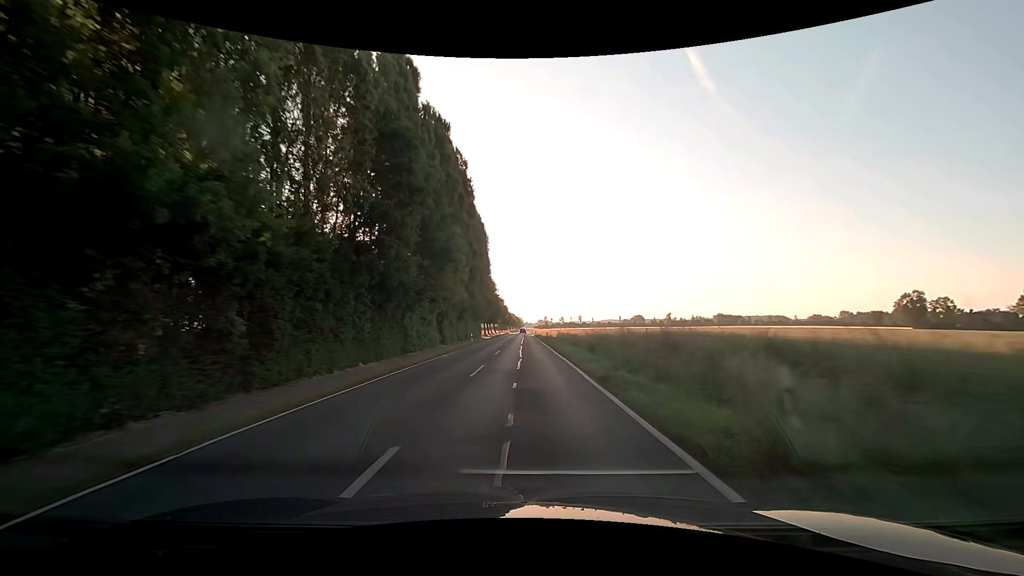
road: secondary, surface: asphalt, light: Day
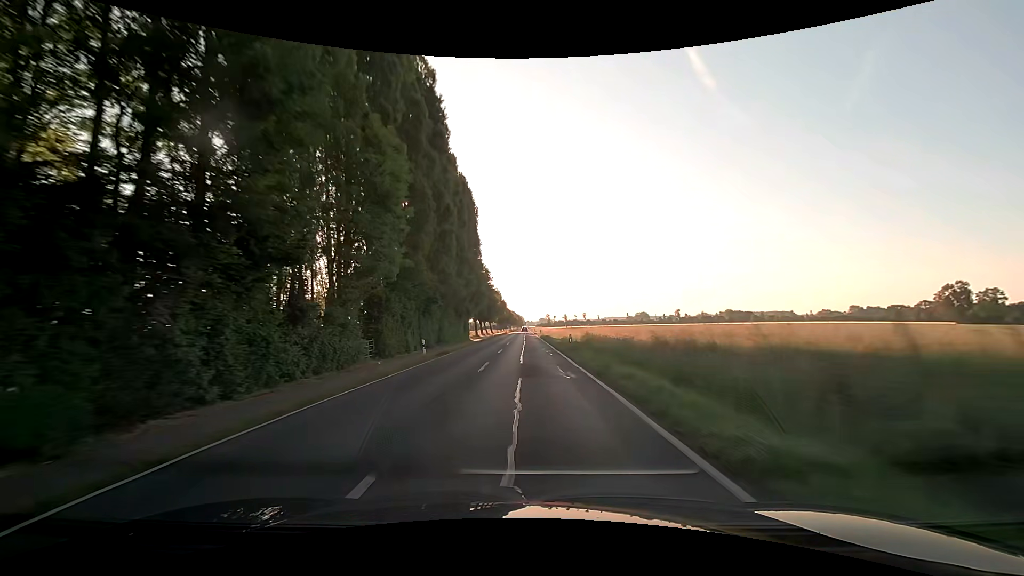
(-0.1, +24.7) m; 0°
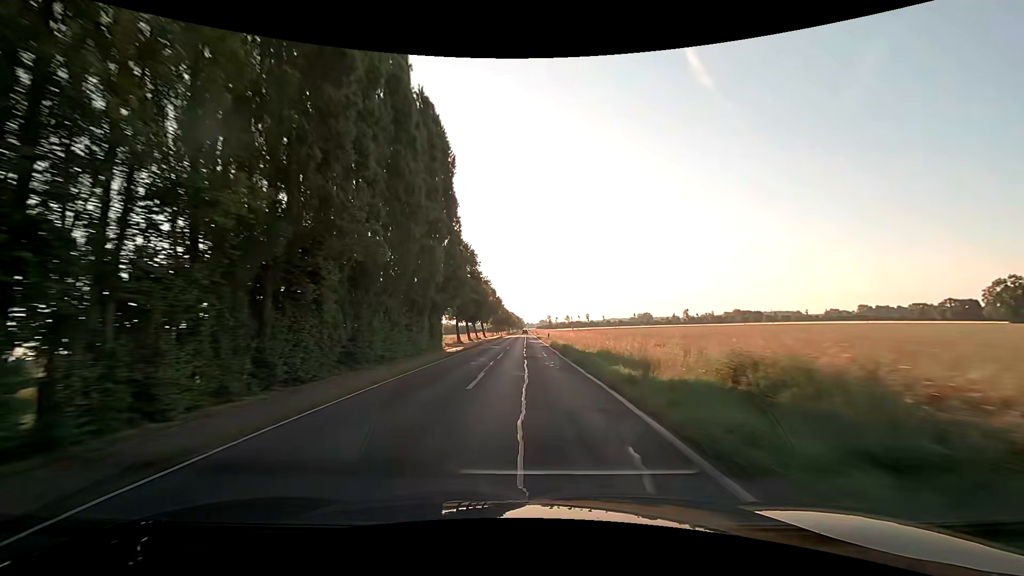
(-0.1, +25.8) m; 0°
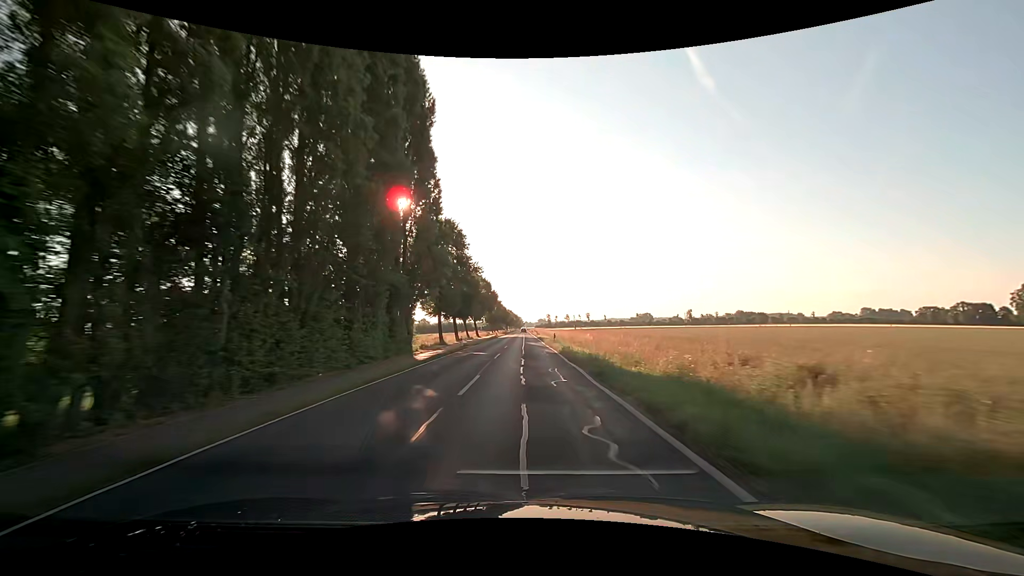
(0.0, +13.3) m; 0°
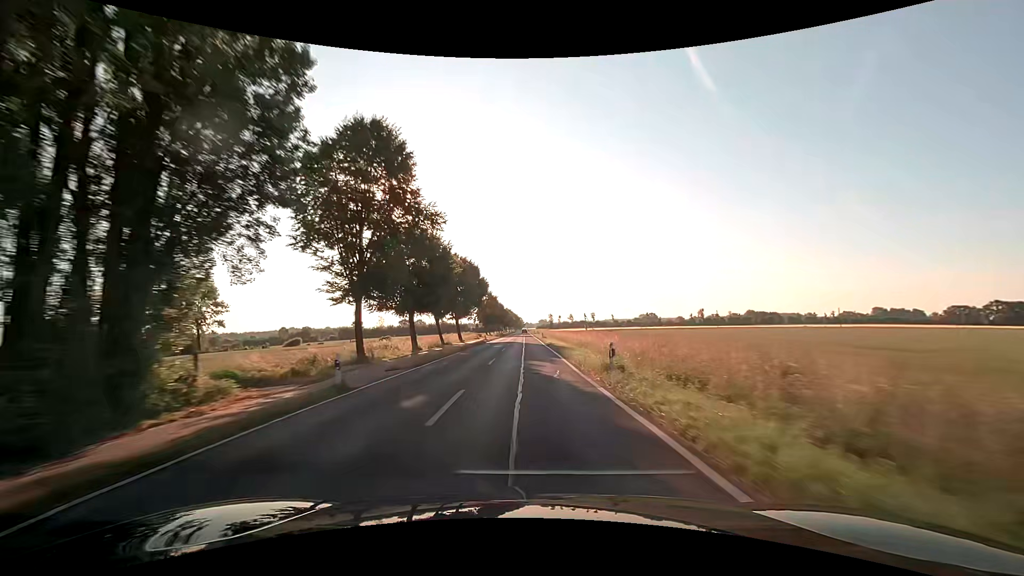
(0.0, +27.4) m; 0°
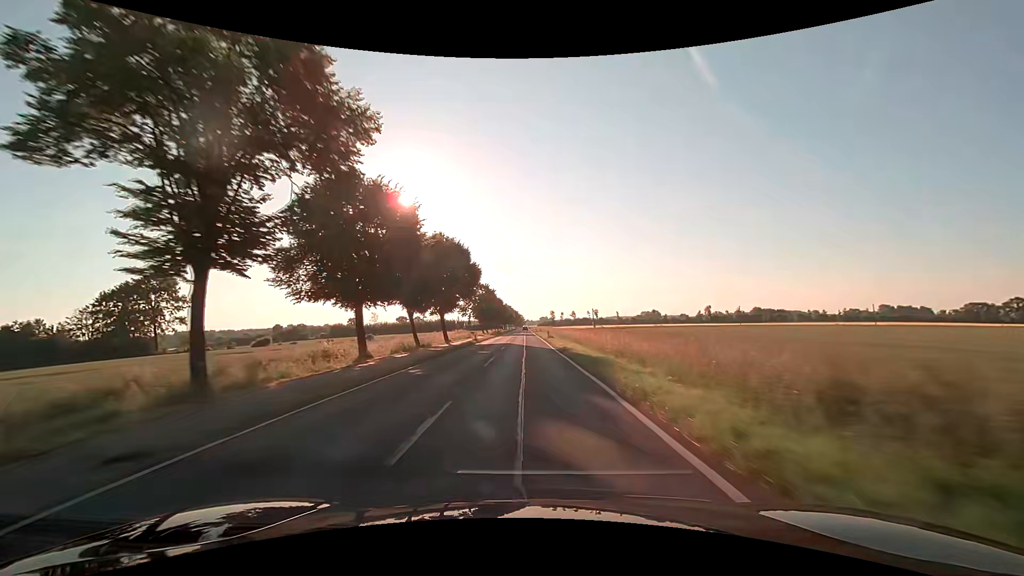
(0.0, +14.1) m; 0°
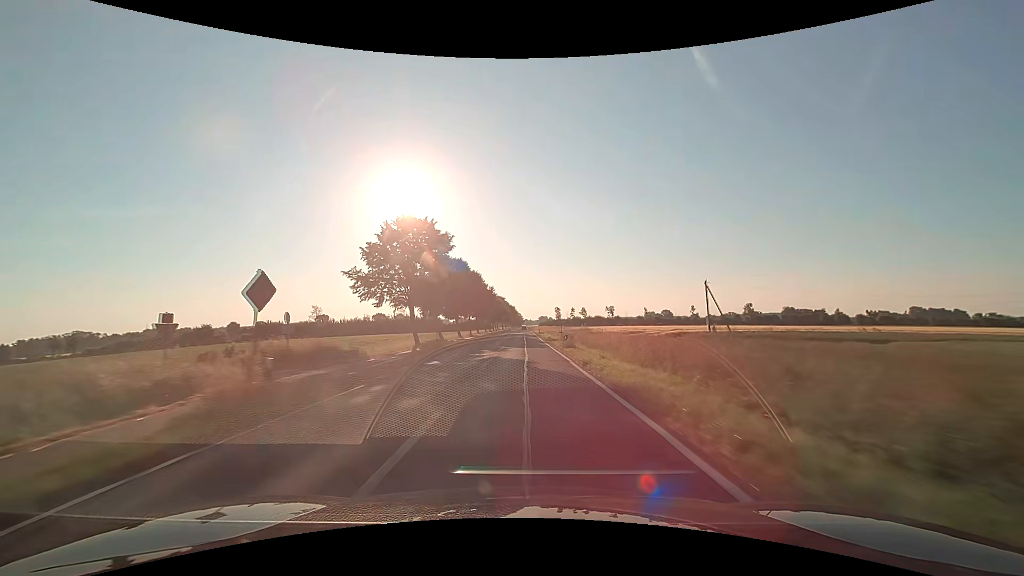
(-0.3, +73.9) m; 0°
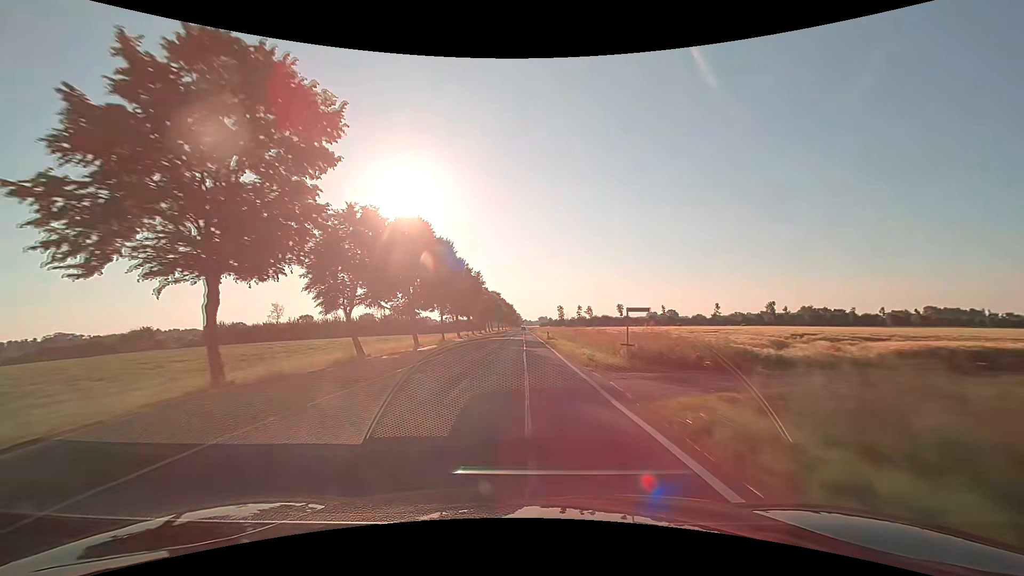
(+0.1, +30.6) m; 0°
(0, +10) (0, +20) (0, +30) (0, +40) (0, +50) (0, +60) (0, +70) (0, +80) (0, +90) (0, +100) m
